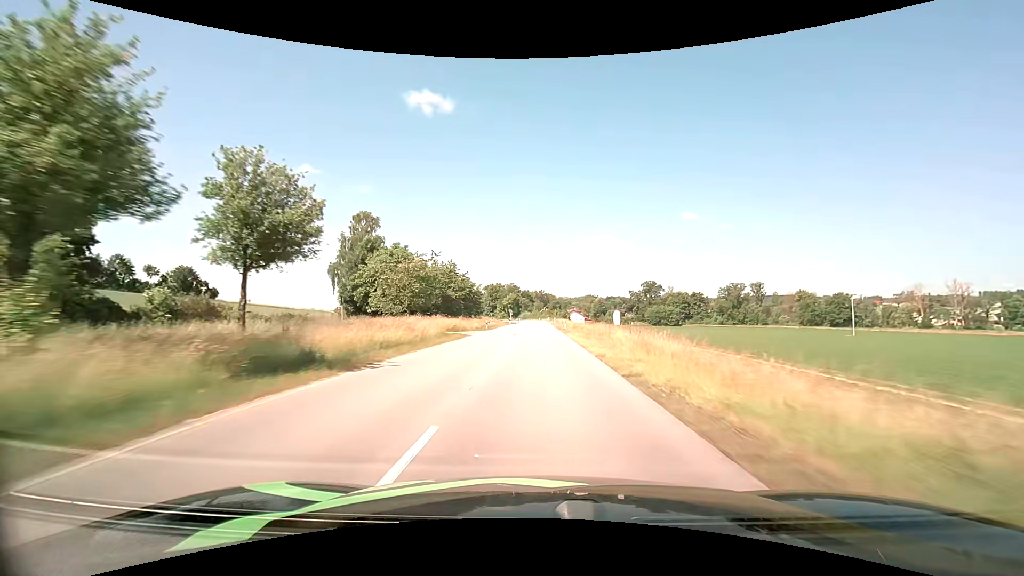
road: secondary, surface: asphalt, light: Day
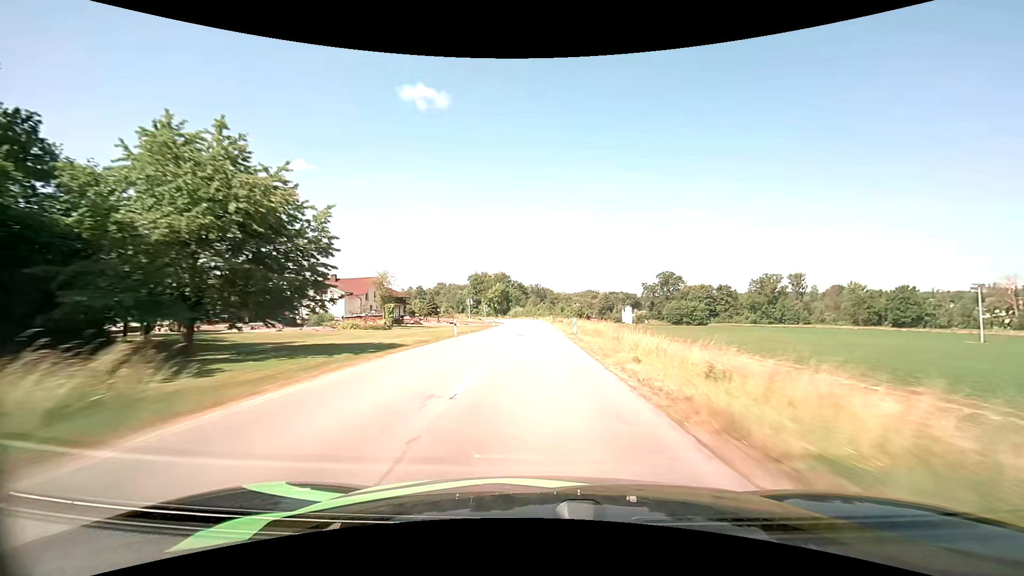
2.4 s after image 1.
(+0.1, +54.4) m; 0°
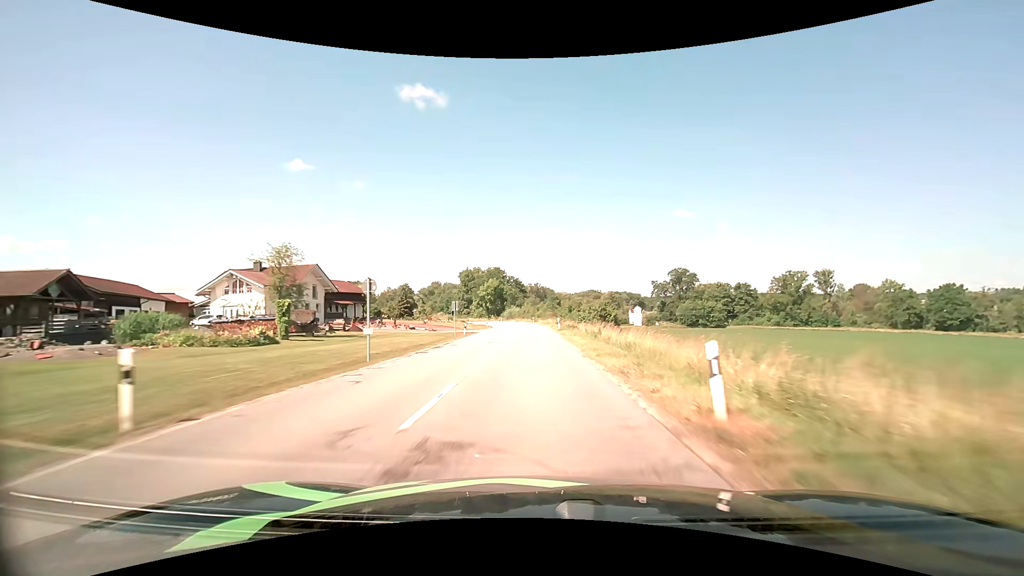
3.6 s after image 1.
(0.0, +25.7) m; 0°
(0, +10) (0, +20) (0, +30) (0, +40) (-1, +50) (-1, +60) (-2, +70) (-3, +80) (-4, +90) (-5, +100) m
